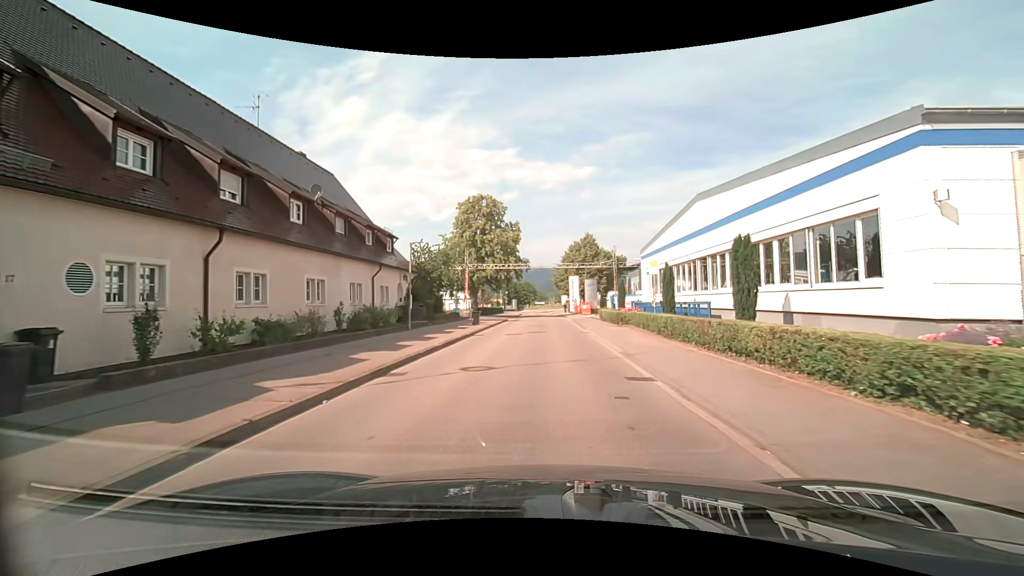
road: tertiary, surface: asphalt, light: Day
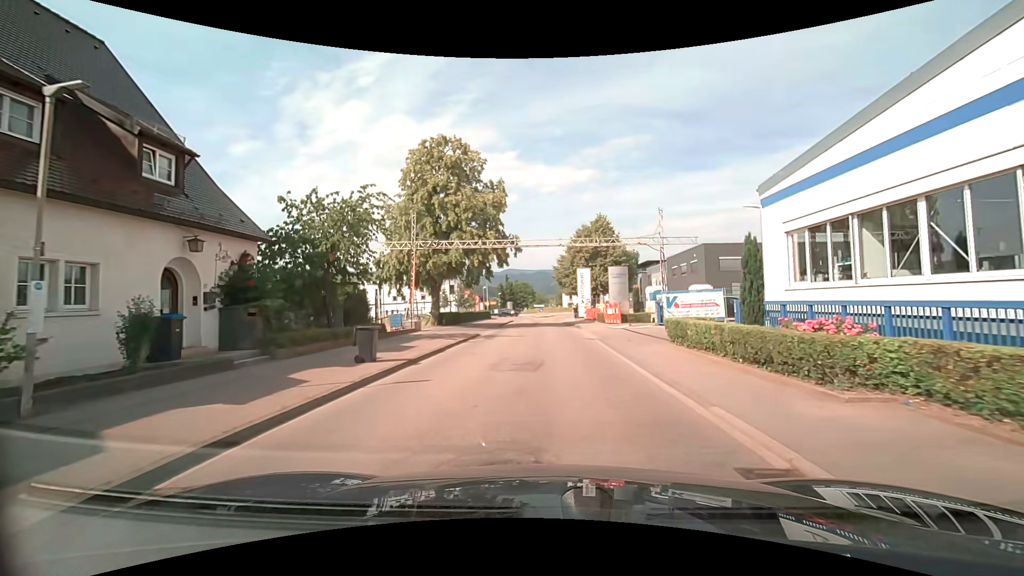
(+0.1, +19.5) m; 0°
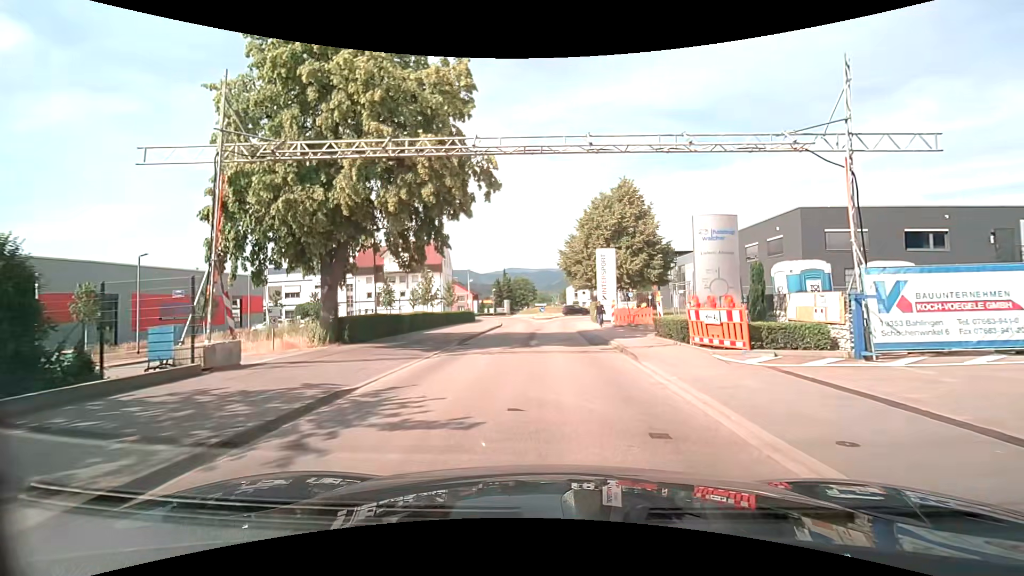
(0.0, +17.7) m; 0°
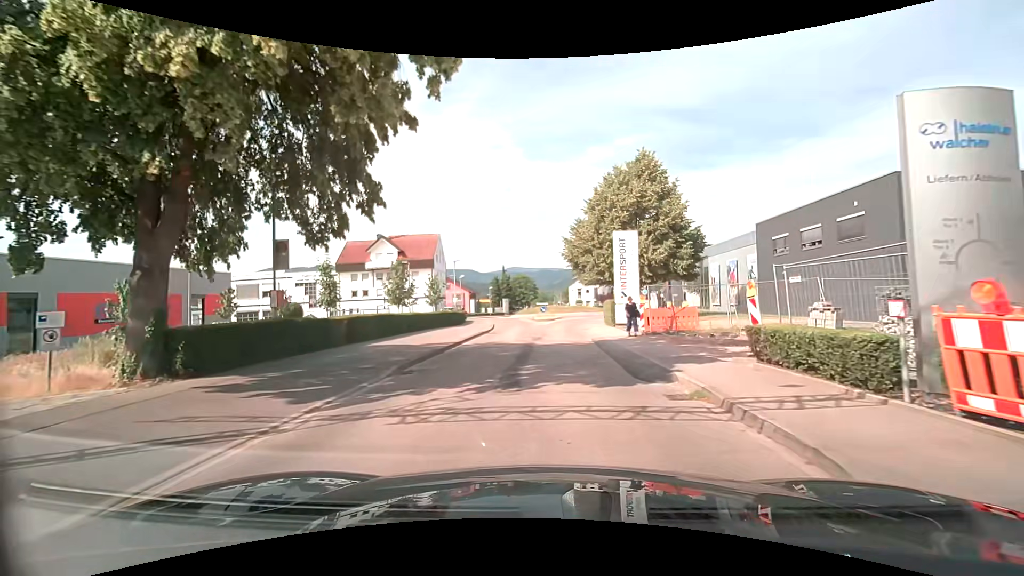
(0.0, +8.2) m; 0°
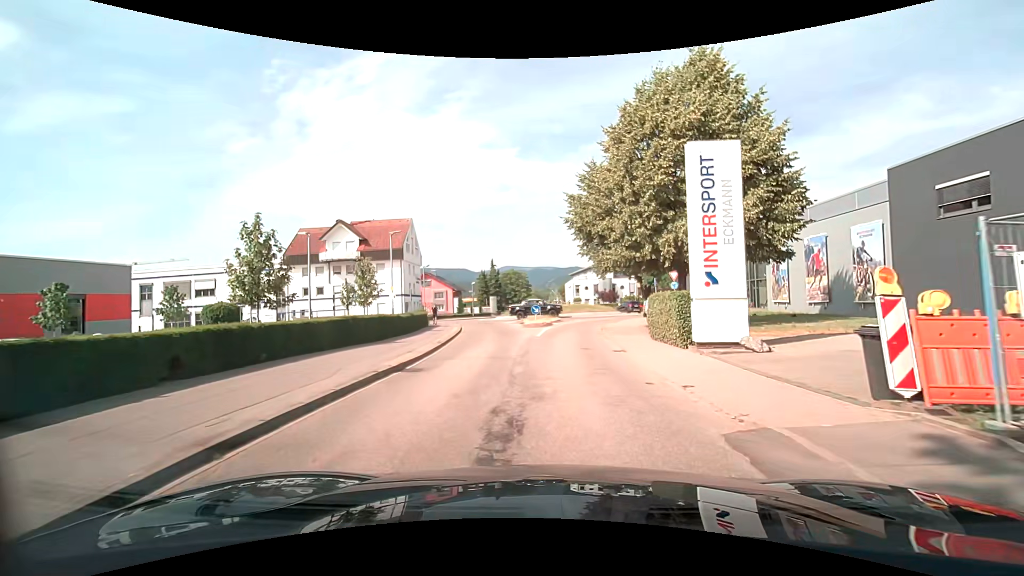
(0.0, +15.2) m; 0°
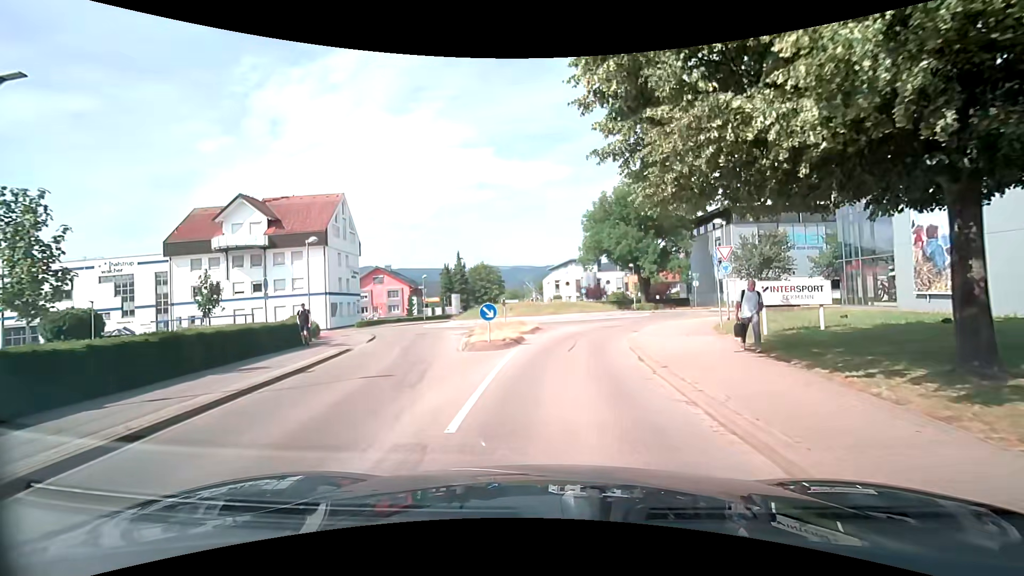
(+0.6, +17.1) m; +5°
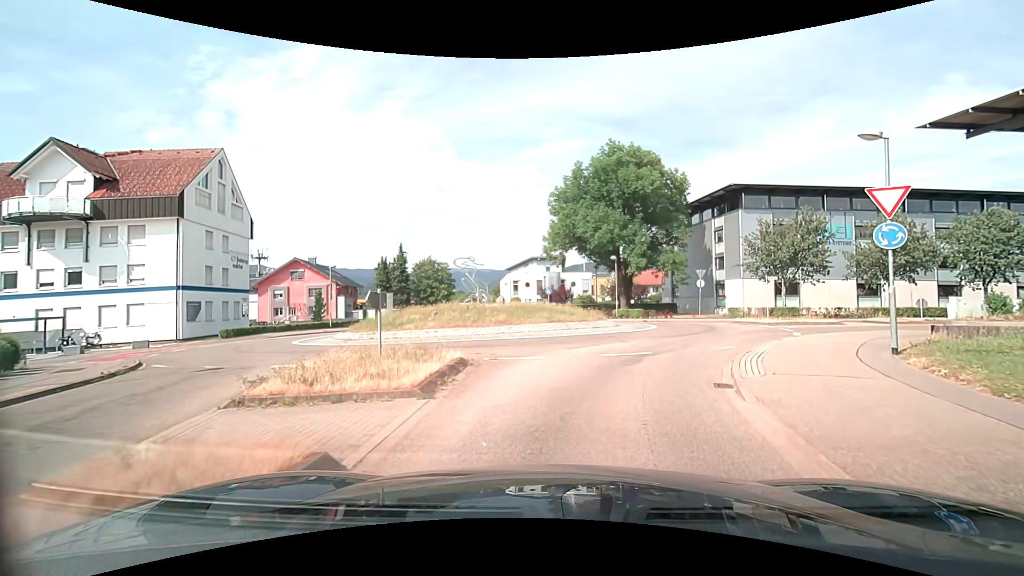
(-0.1, +14.8) m; +3°
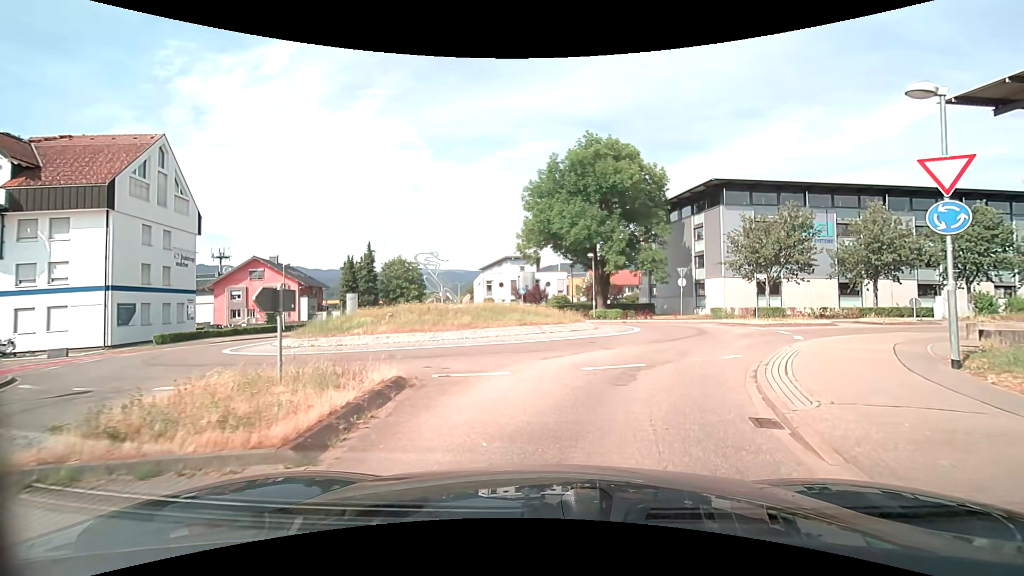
(0.0, +2.8) m; +3°
(+1, +10) (+4, +19) (+6, +29) (+2, +38) (-5, +45) (-10, +54) (-13, +63) (-15, +73) (-17, +83) (-19, +93) m
